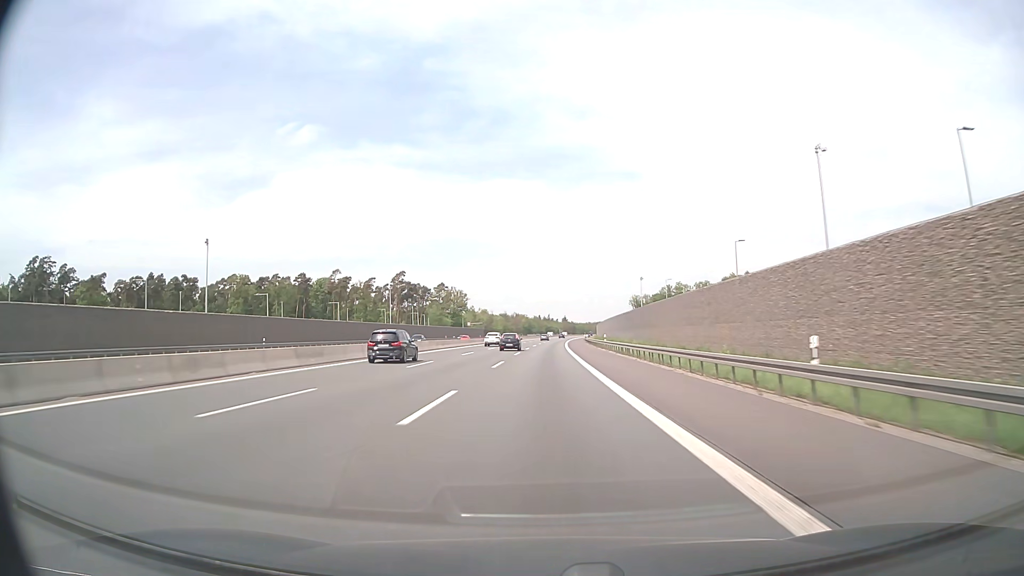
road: motorway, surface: asphalt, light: Day
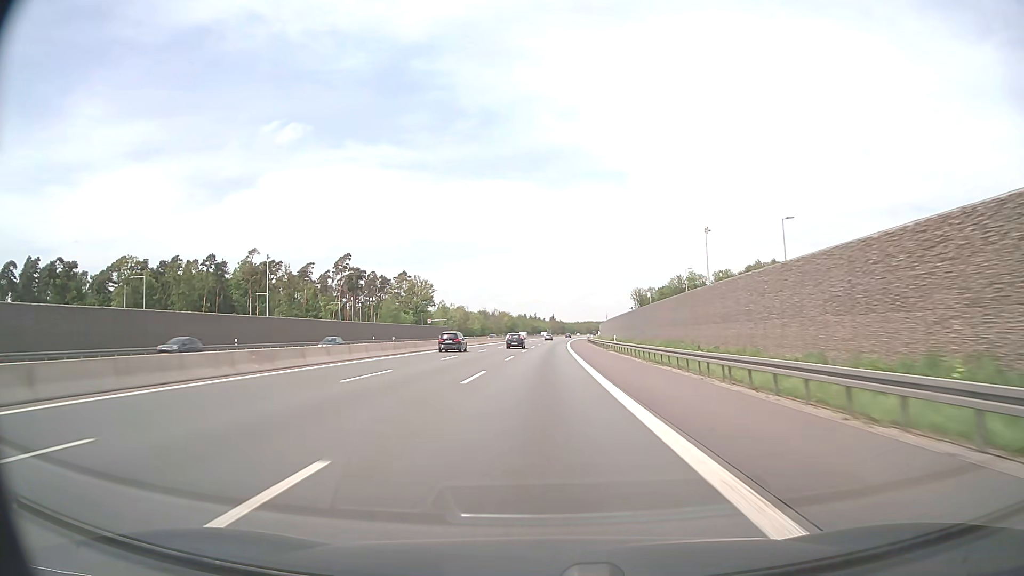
(+0.7, +62.0) m; +1°
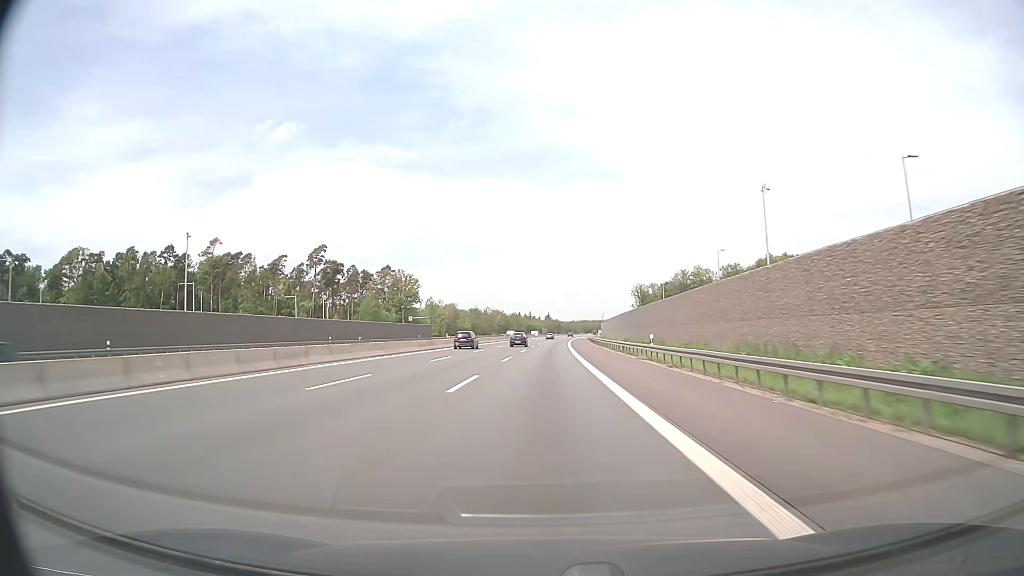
(+0.1, +20.7) m; 0°
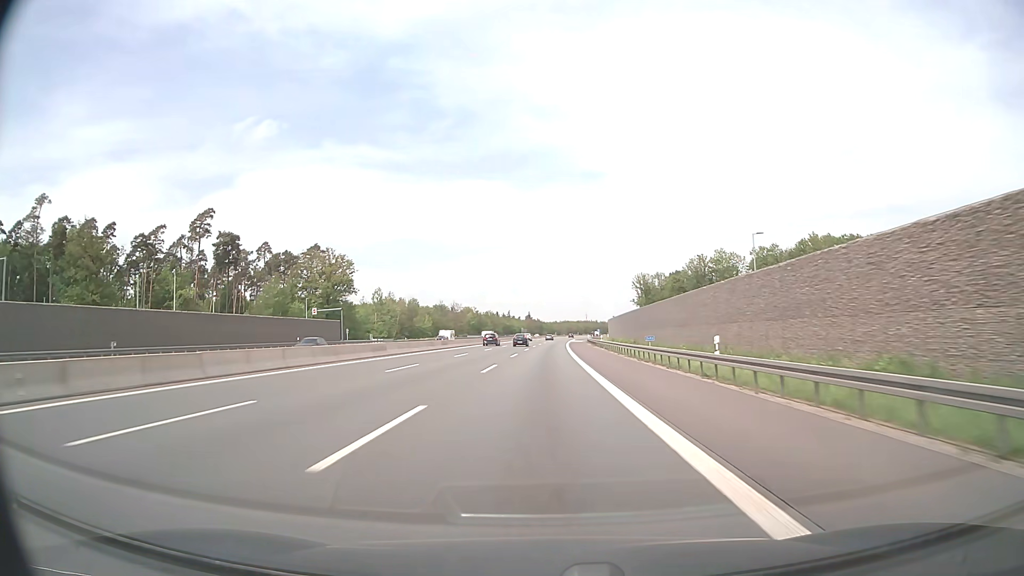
(+0.8, +61.9) m; +2°
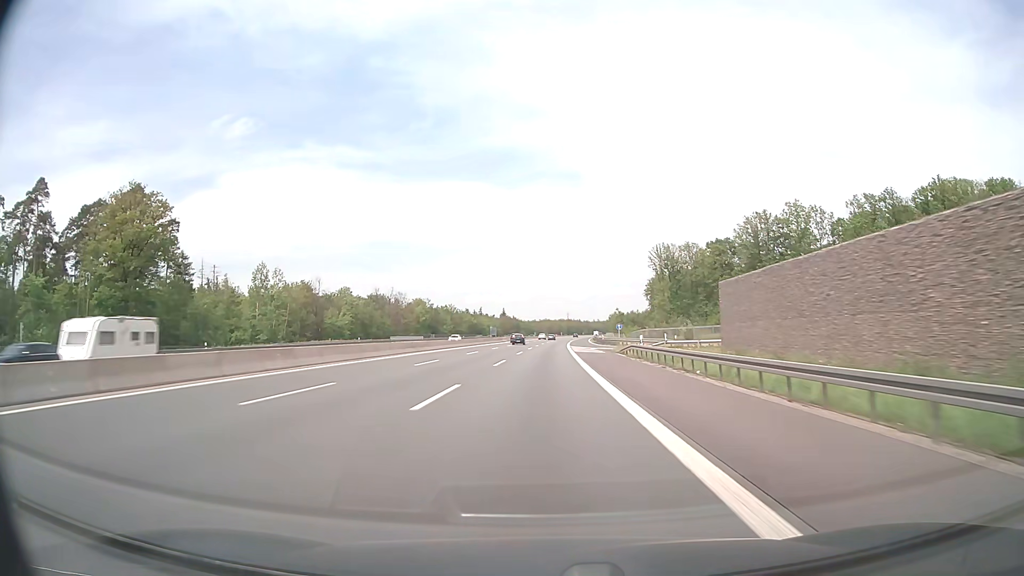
(+1.4, +82.6) m; +2°
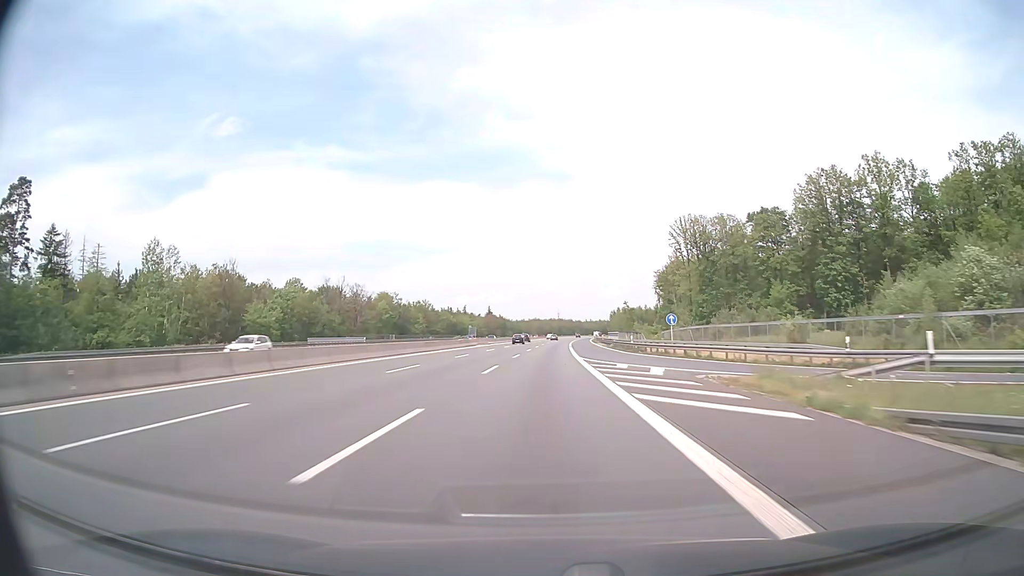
(+0.3, +41.3) m; +1°
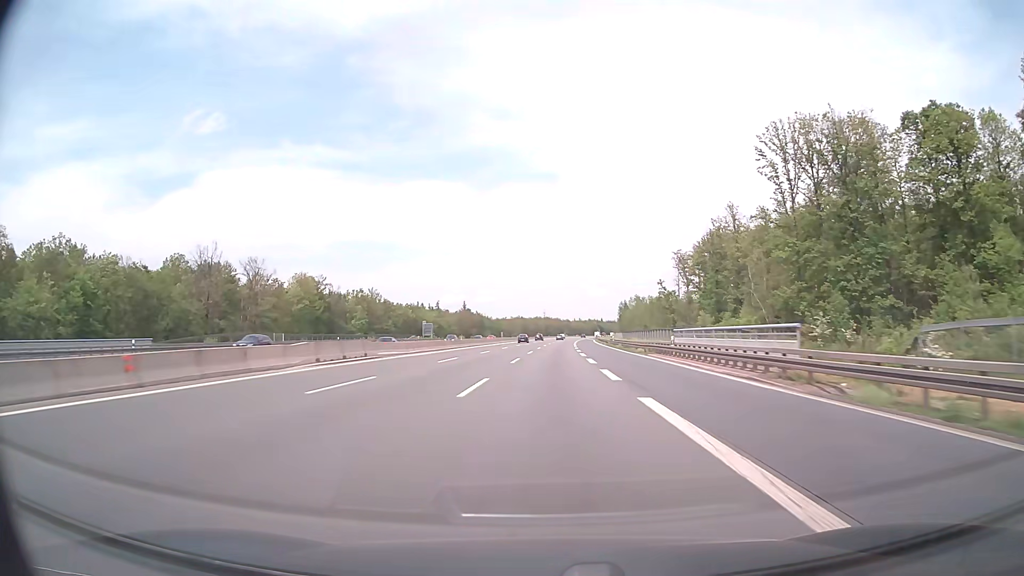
(+0.7, +61.9) m; +1°
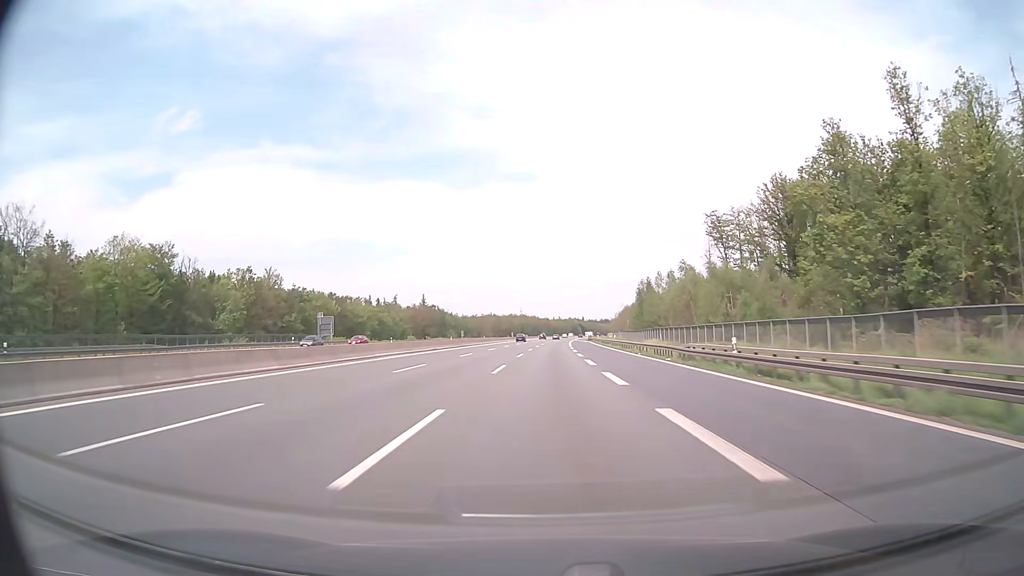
(+1.0, +61.8) m; +2°
(0, +10) (0, +20) (0, +30) (0, +40) (+1, +50) (+1, +60) (+1, +70) (+1, +80) (+2, +90) (+2, +100) m
